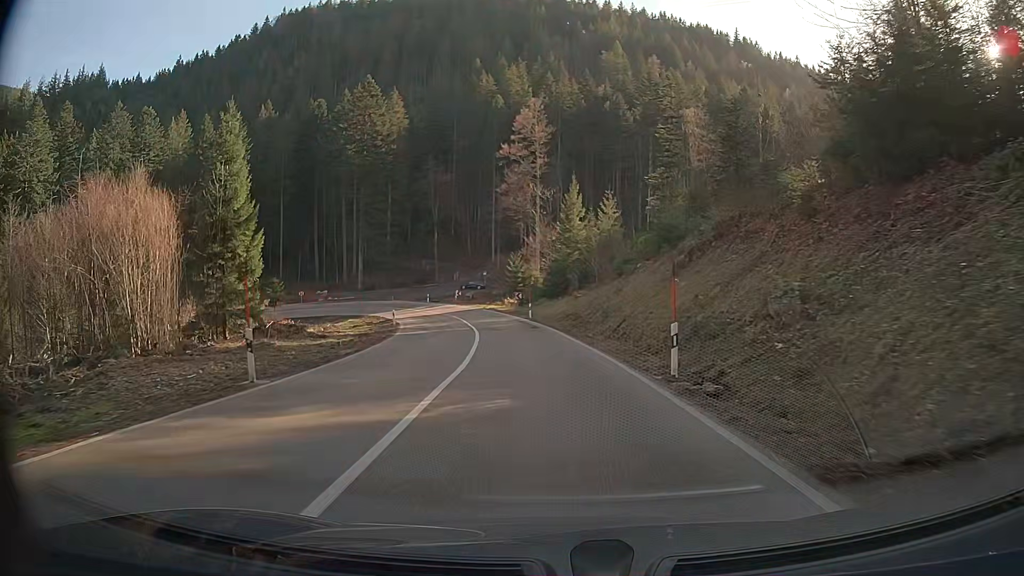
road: secondary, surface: asphalt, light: Day
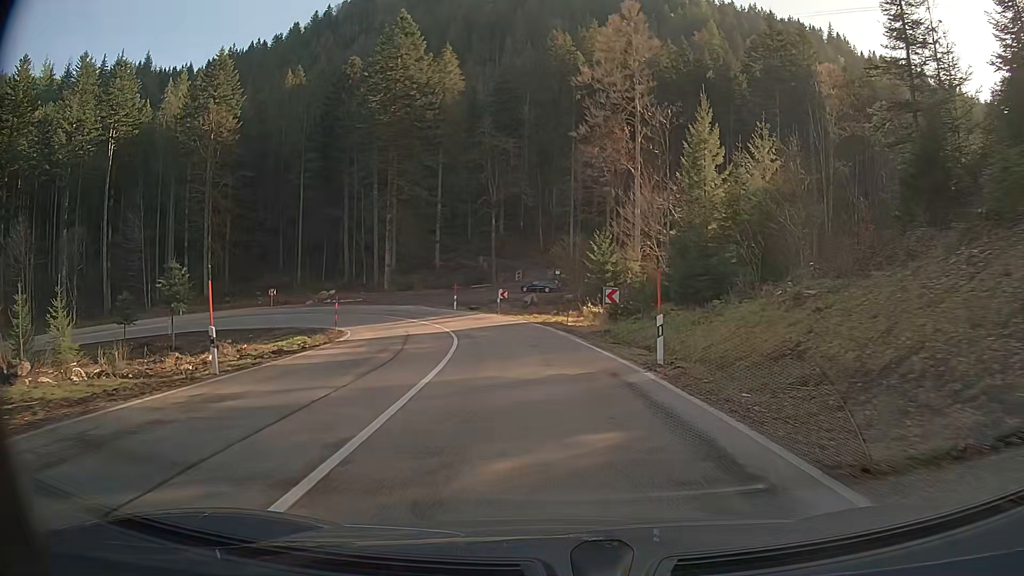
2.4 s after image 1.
(-2.0, +33.5) m; -7°
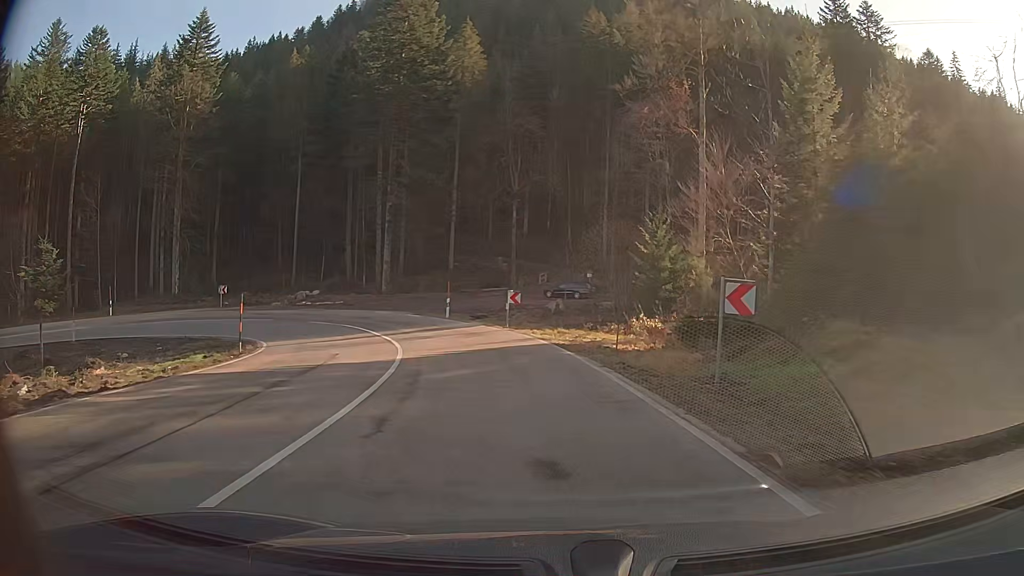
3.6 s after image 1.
(-0.3, +14.8) m; -3°
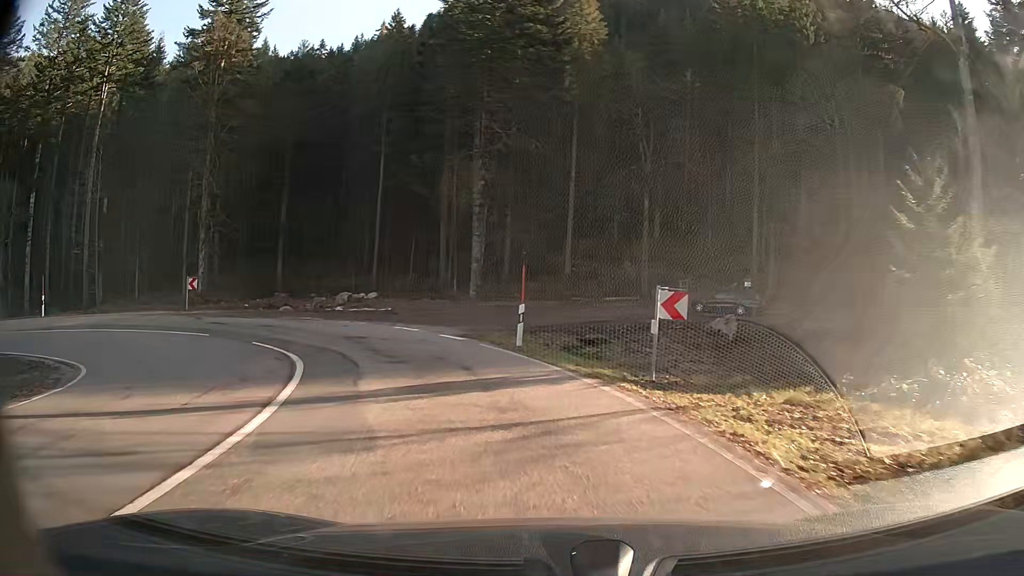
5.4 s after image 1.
(-1.7, +18.7) m; -13°
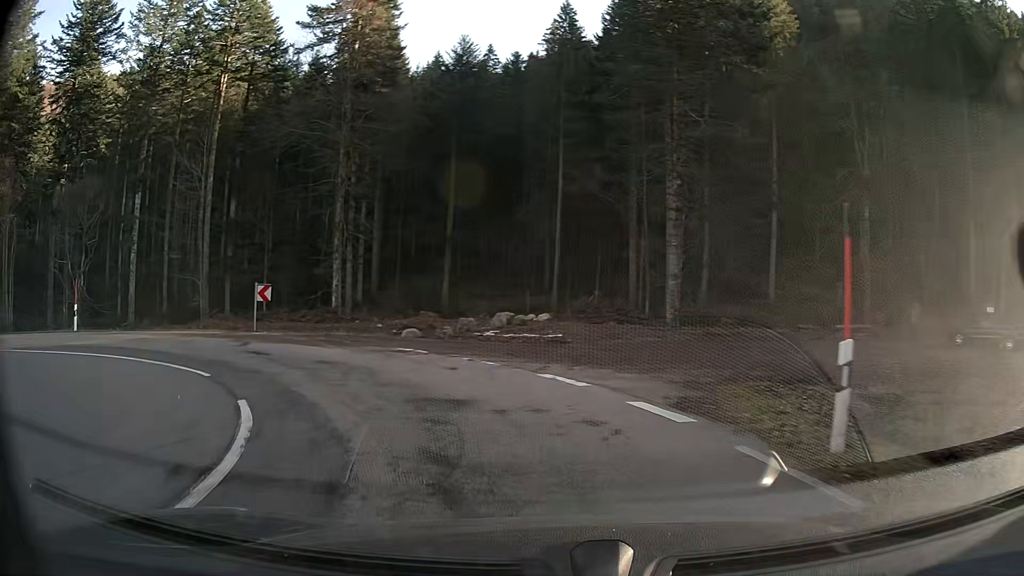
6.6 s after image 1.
(-1.5, +10.3) m; -18°
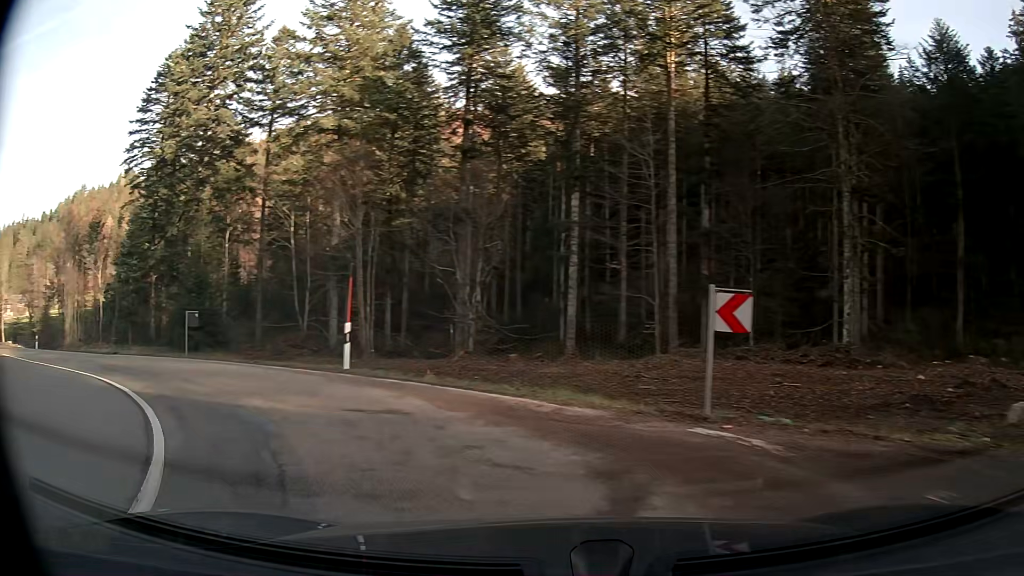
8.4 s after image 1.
(-4.9, +13.1) m; -45°
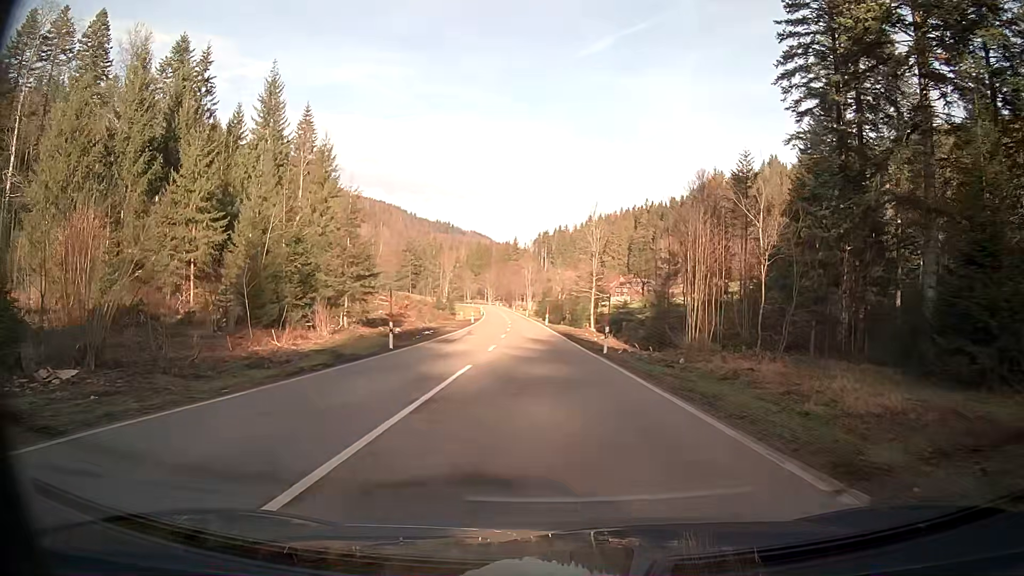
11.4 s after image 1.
(-15.9, +24.1) m; -48°
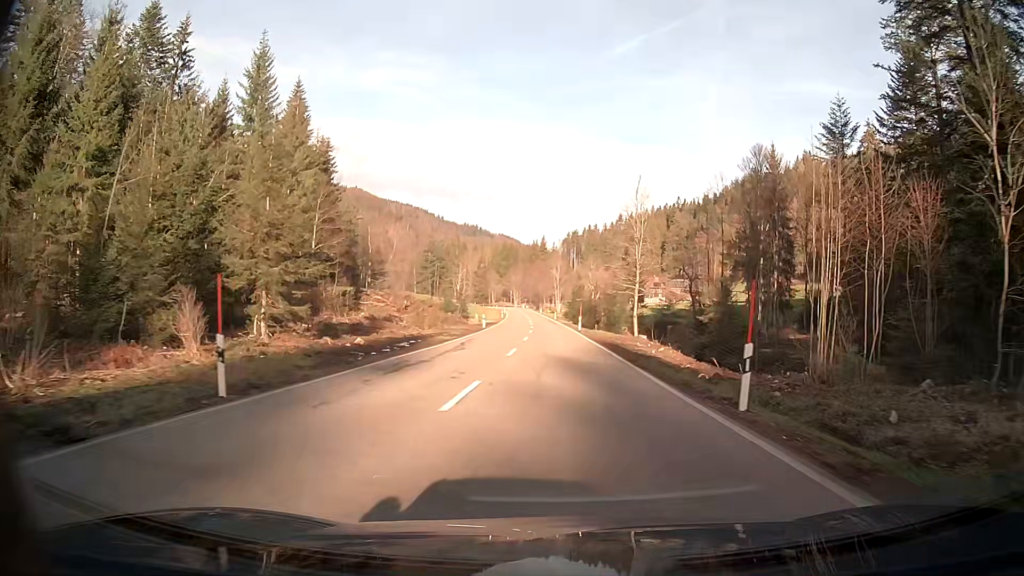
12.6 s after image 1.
(-0.4, +16.6) m; -2°
(0, +10) (0, +20) (0, +30) (0, +40) (0, +50) (-1, +60) (-1, +70) (-2, +80) (-2, +90) (-3, +100) m
